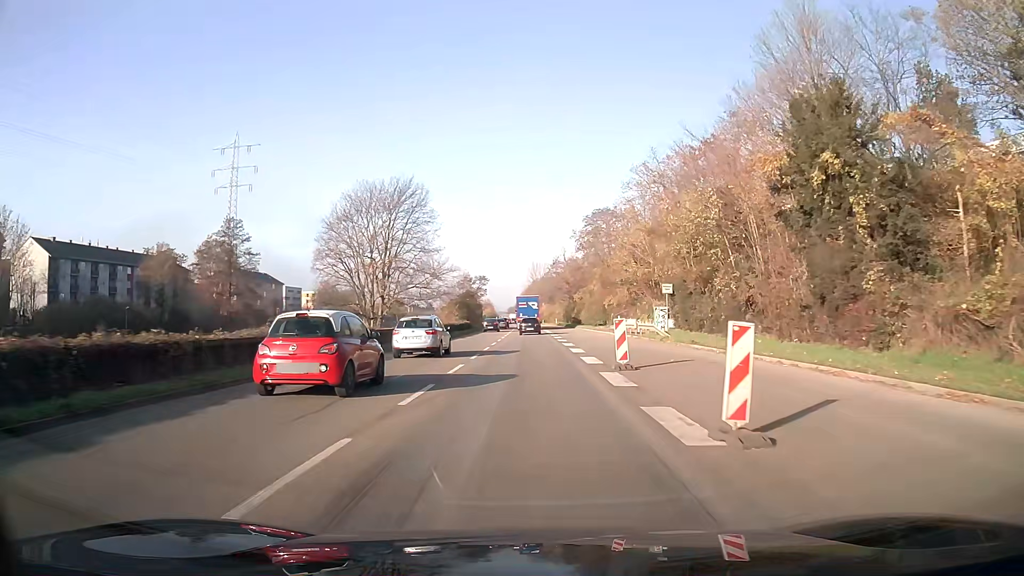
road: trunk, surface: asphalt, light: Day
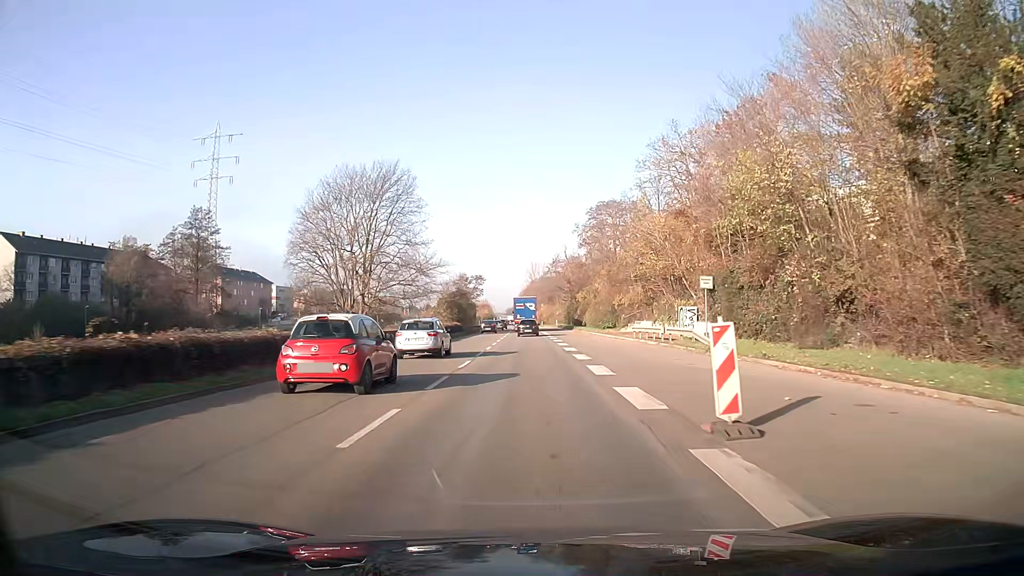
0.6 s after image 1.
(0.0, +9.3) m; 0°
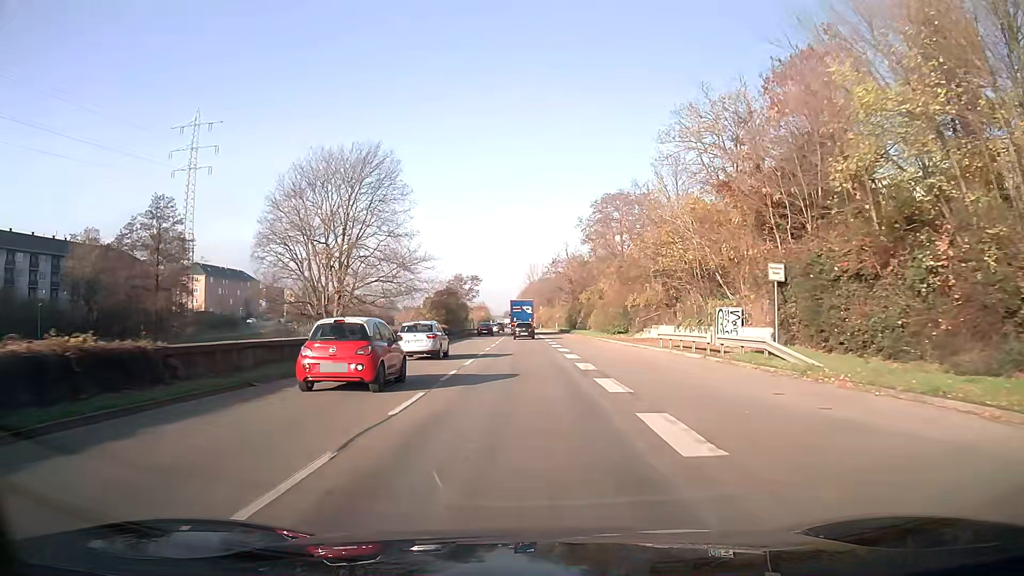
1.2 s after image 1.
(0.0, +9.3) m; 0°
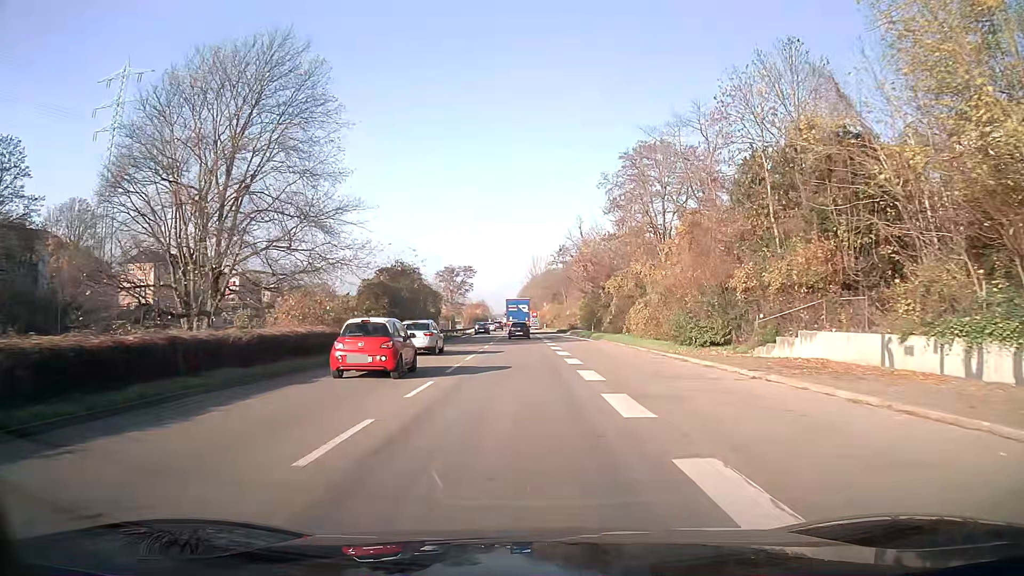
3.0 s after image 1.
(0.0, +27.8) m; 0°
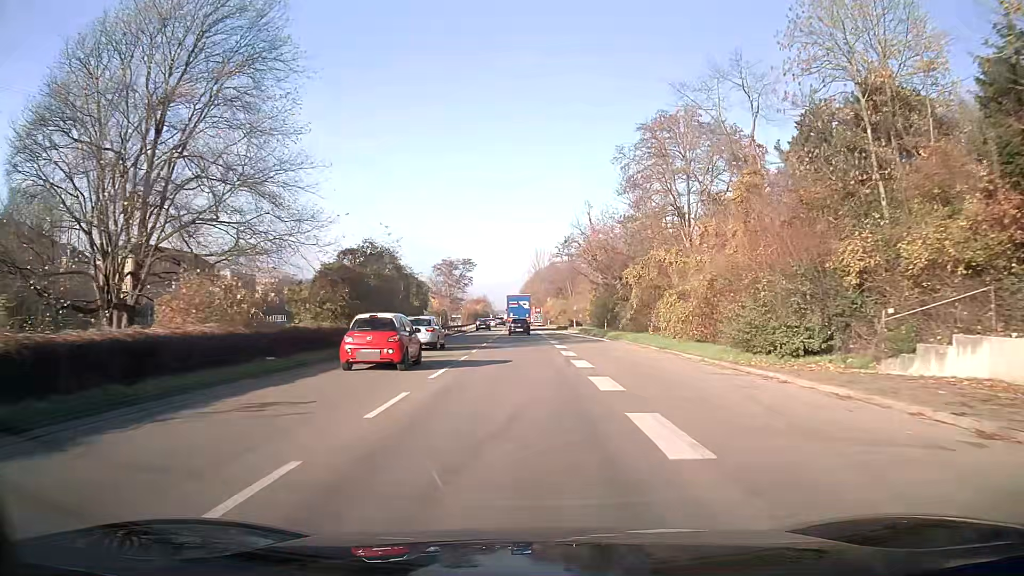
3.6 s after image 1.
(0.0, +9.2) m; 0°
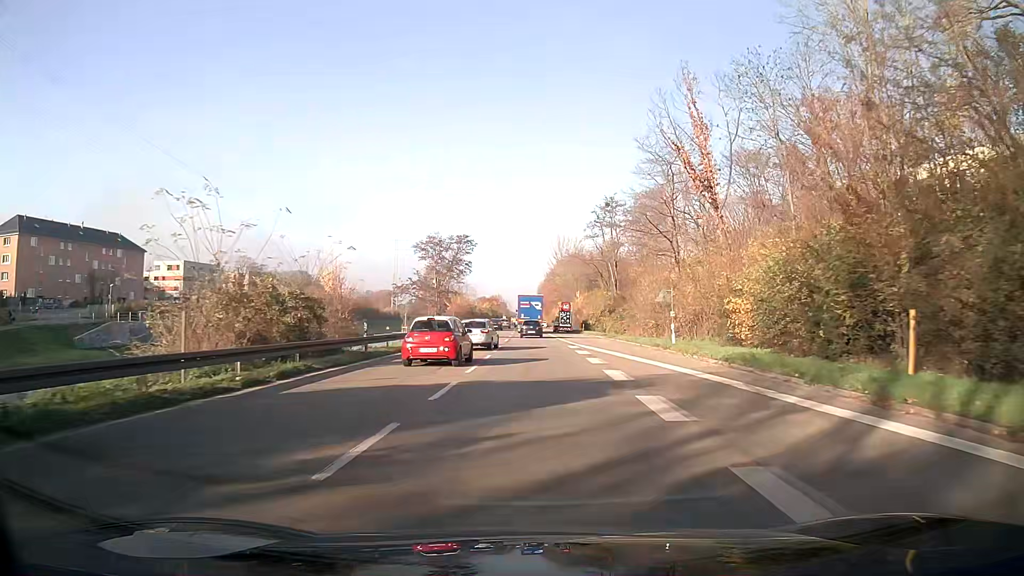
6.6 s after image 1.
(-0.7, +46.0) m; -2°
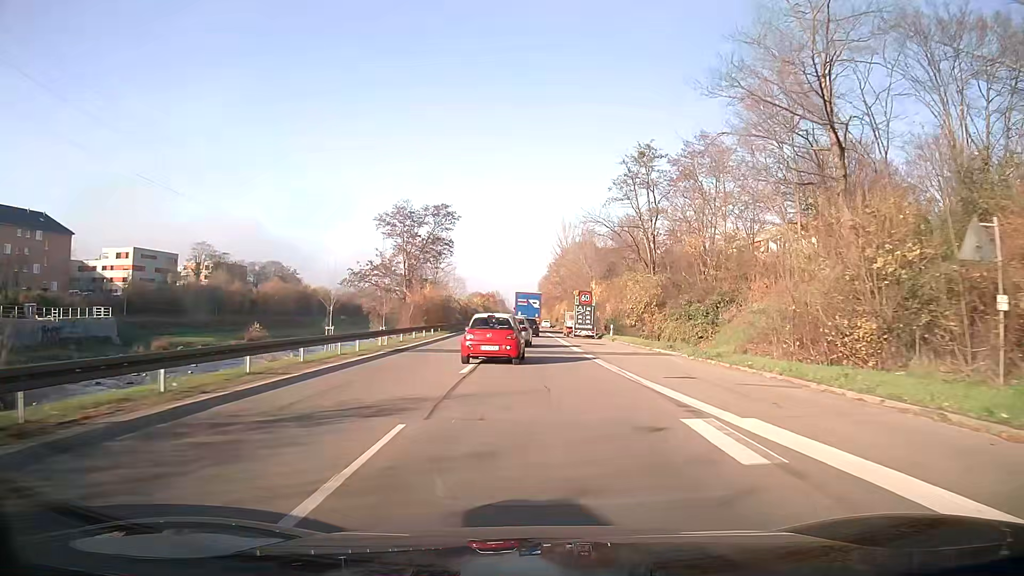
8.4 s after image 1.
(0.0, +27.6) m; 0°
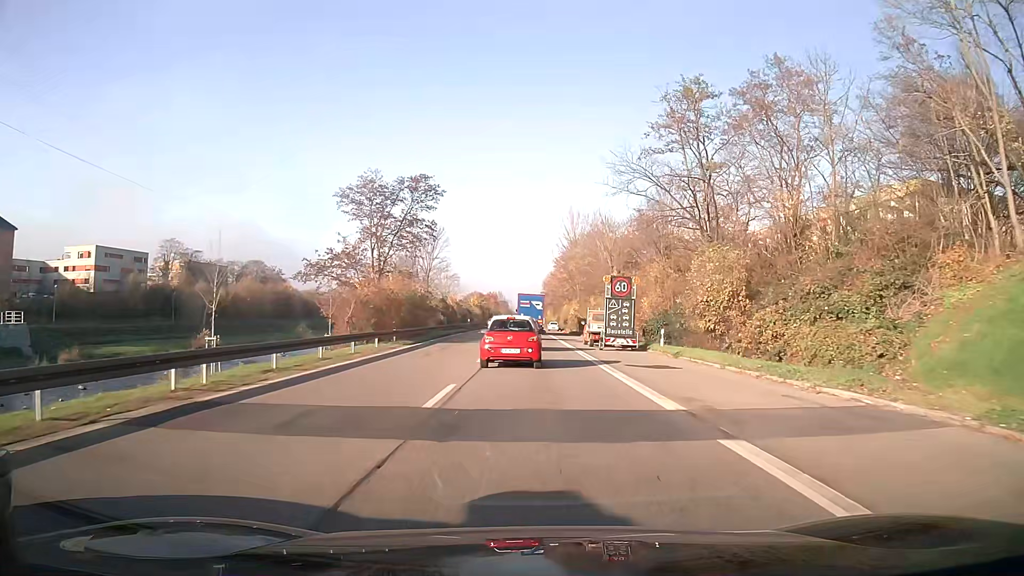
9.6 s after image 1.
(-0.1, +18.3) m; 0°
